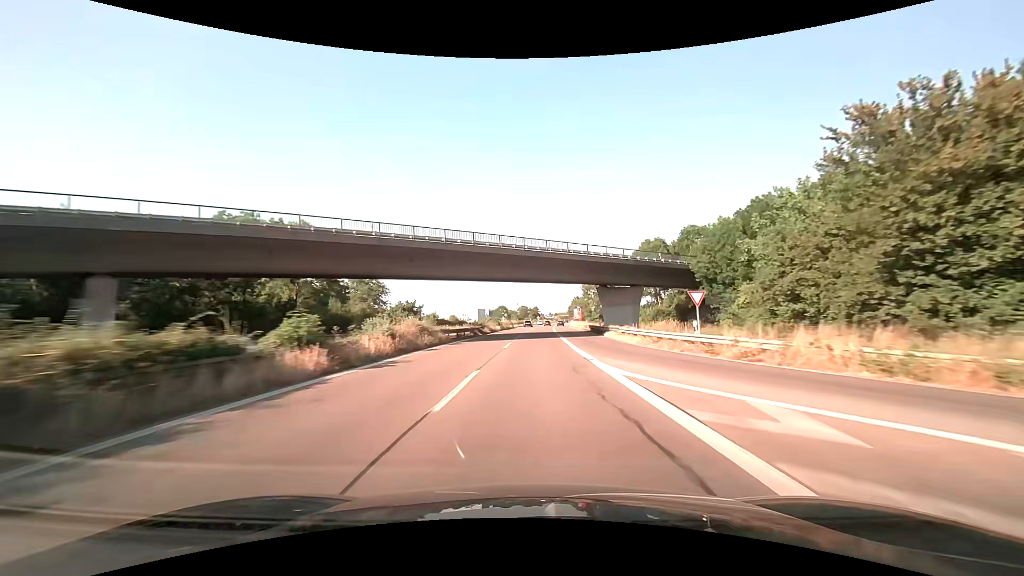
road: trunk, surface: asphalt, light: Day
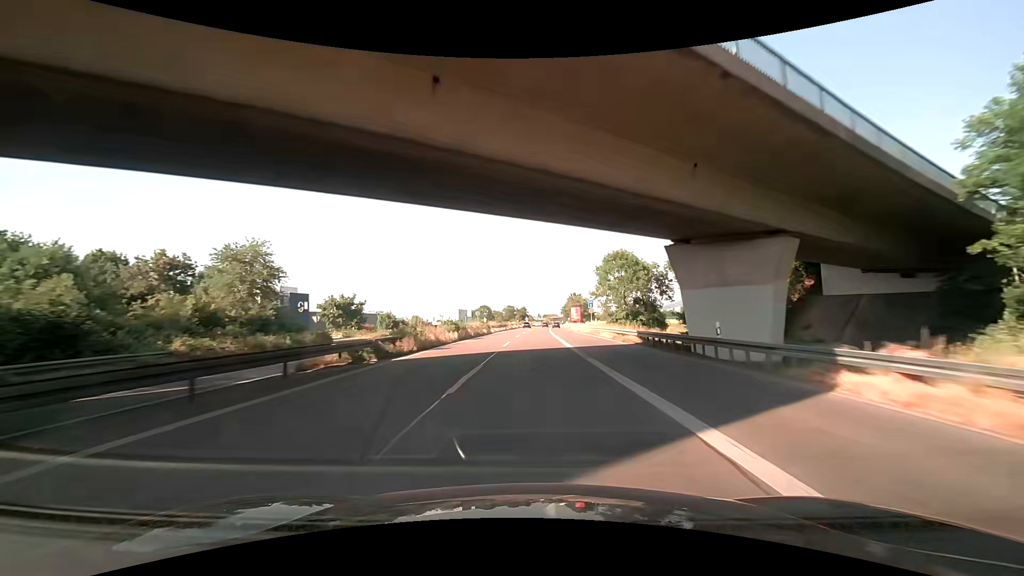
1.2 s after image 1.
(+0.3, +33.9) m; +1°
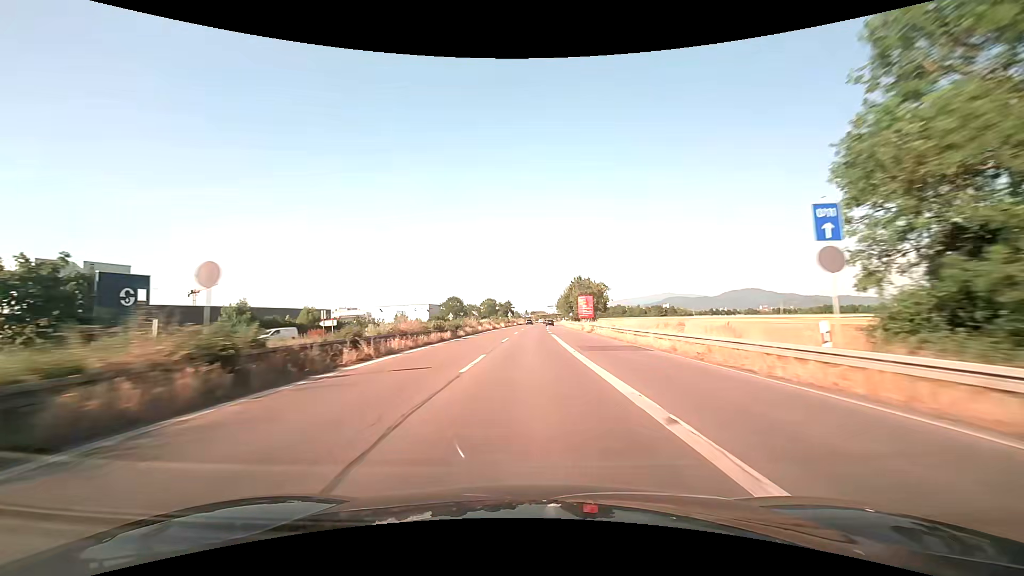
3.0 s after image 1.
(+0.3, +50.4) m; +2°
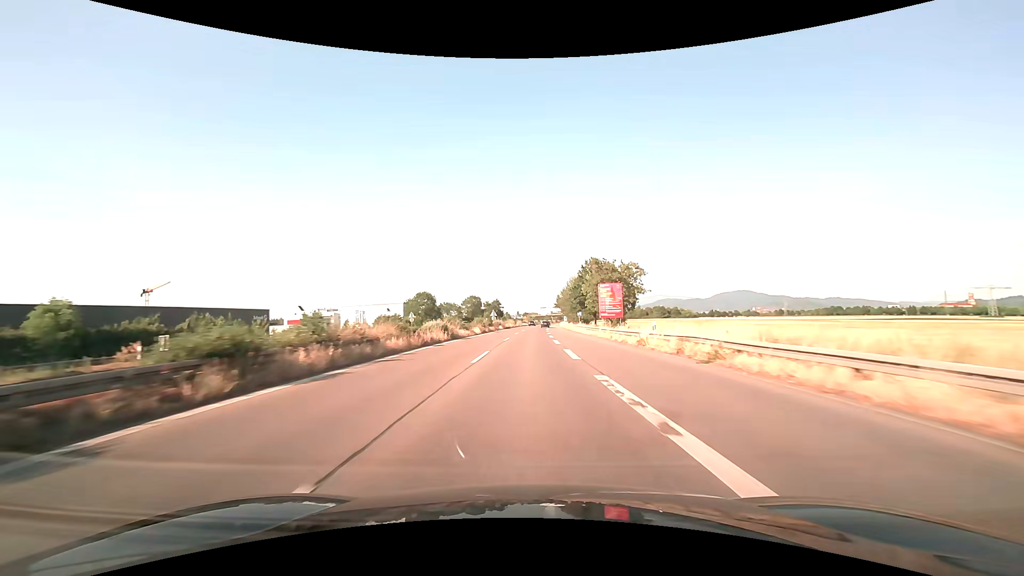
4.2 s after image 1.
(+0.2, +33.3) m; +1°
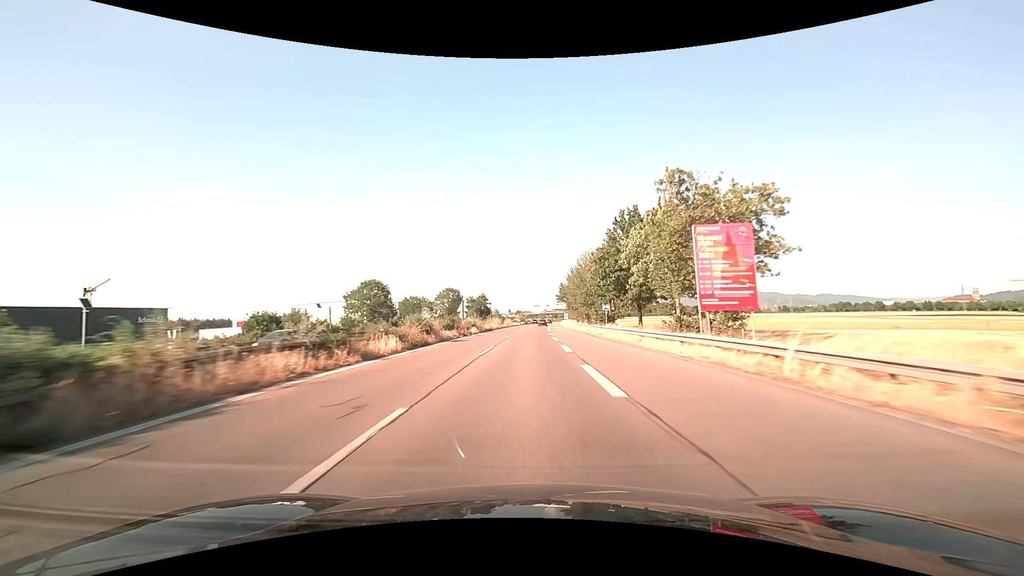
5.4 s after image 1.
(+0.3, +33.2) m; +1°
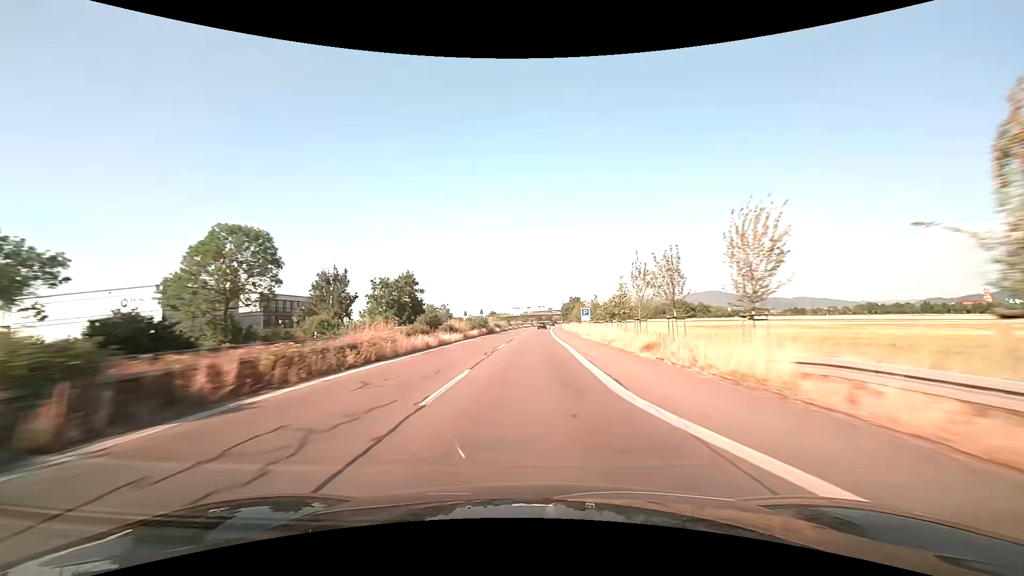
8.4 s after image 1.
(+1.6, +85.2) m; +2°
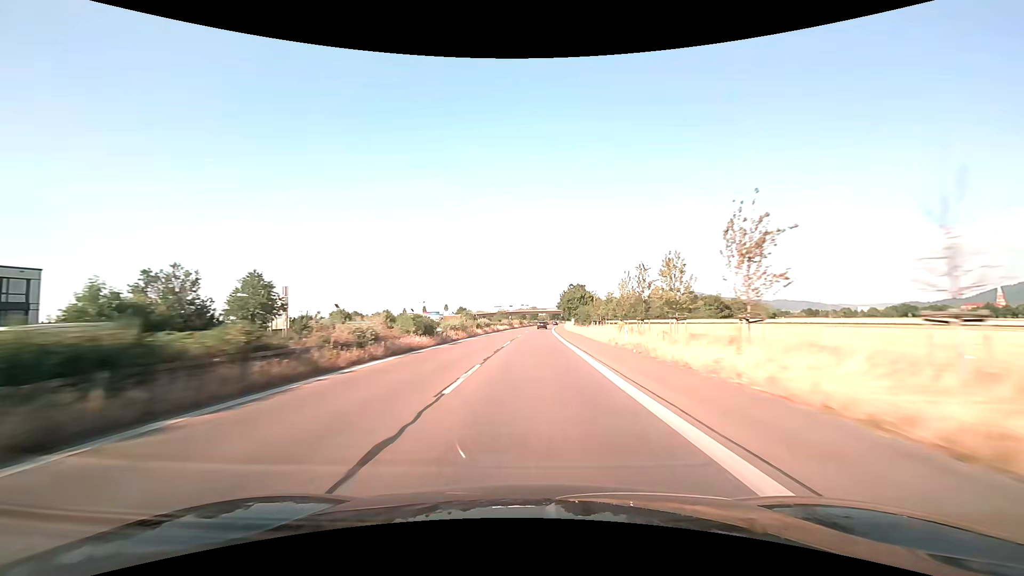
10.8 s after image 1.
(+1.4, +71.8) m; +2°
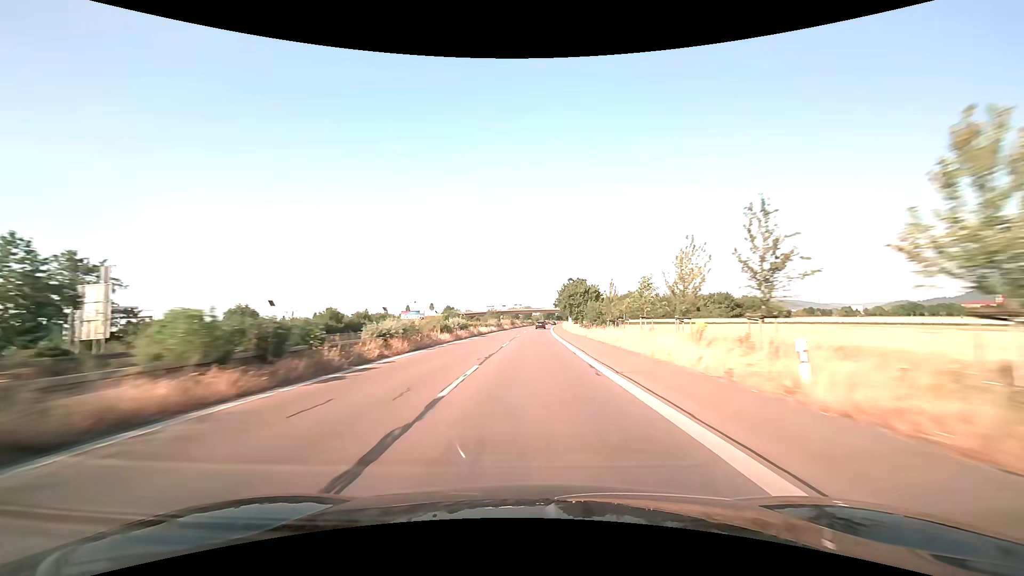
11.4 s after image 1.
(+0.1, +18.2) m; +1°
(0, +10) (0, +20) (0, +30) (0, +40) (+1, +50) (+1, +60) (+1, +70) (+2, +80) (+2, +90) (+3, +100) m
